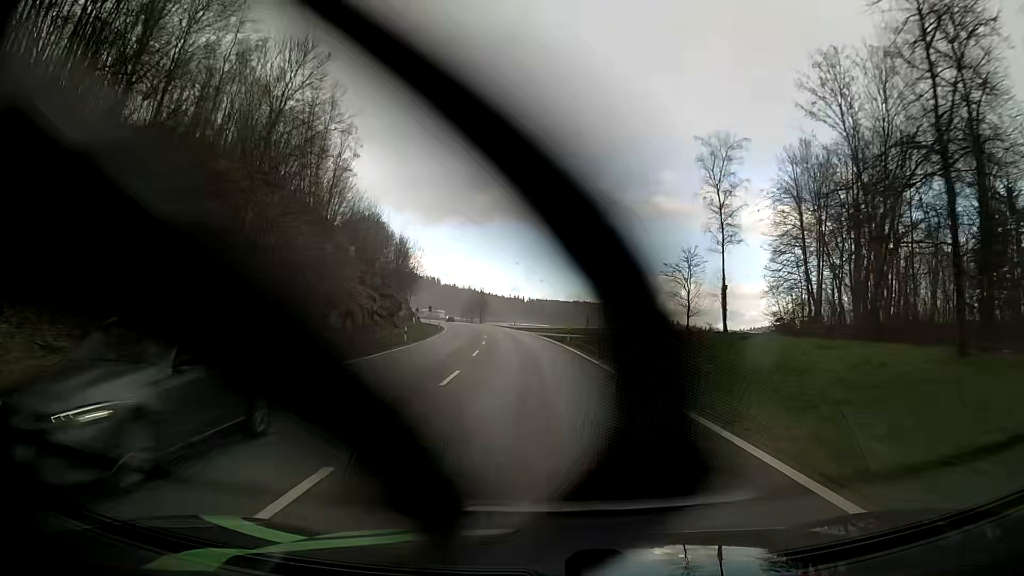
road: primary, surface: asphalt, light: Day
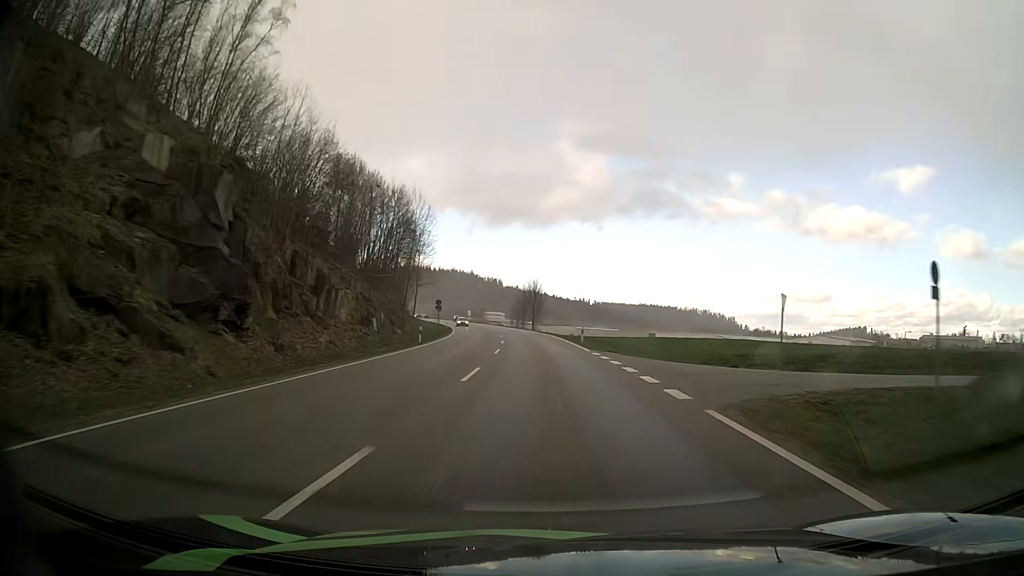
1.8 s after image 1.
(-2.4, +47.0) m; -6°
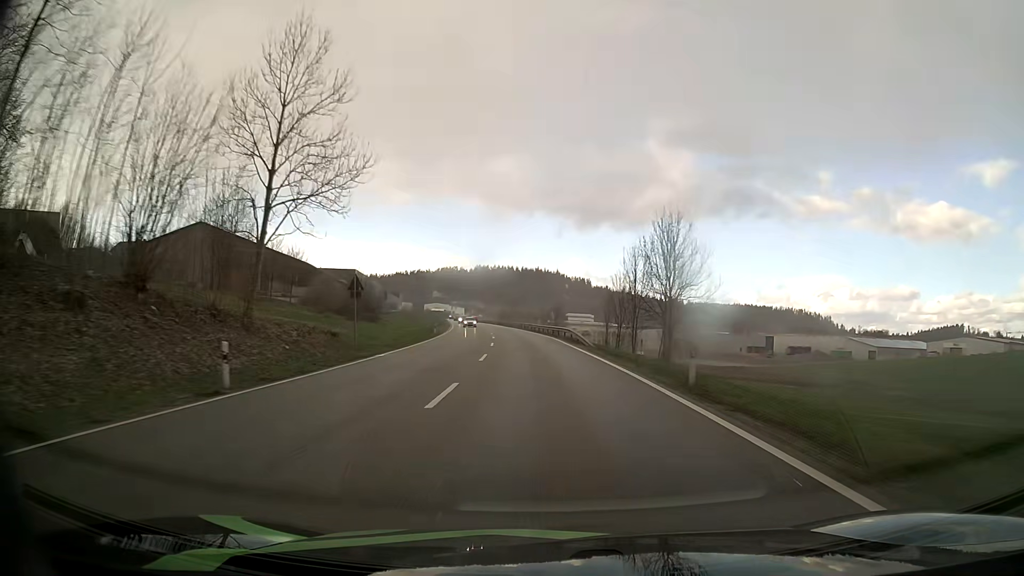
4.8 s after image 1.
(-4.6, +76.0) m; -7°
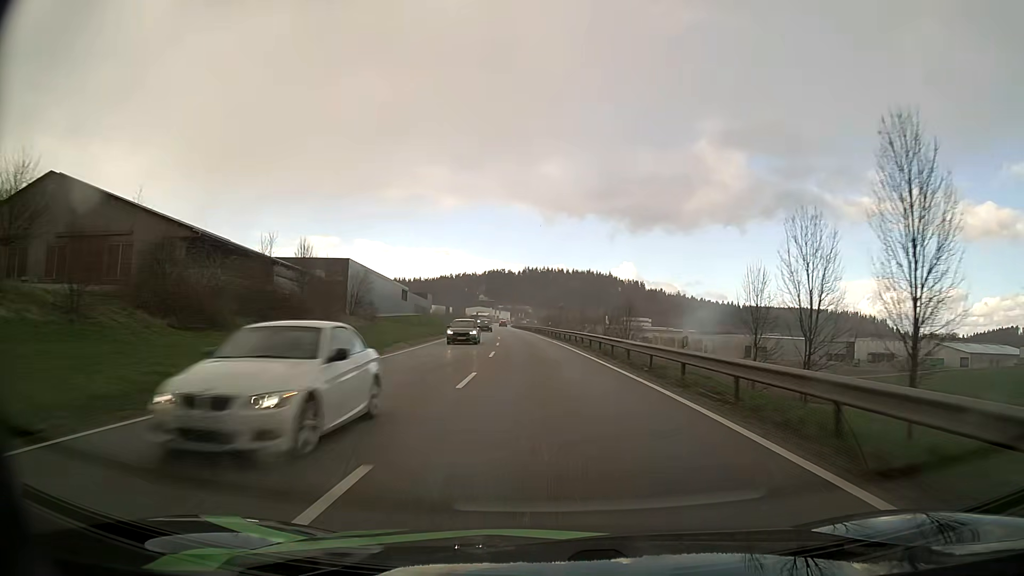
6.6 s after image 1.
(-1.9, +44.3) m; -4°
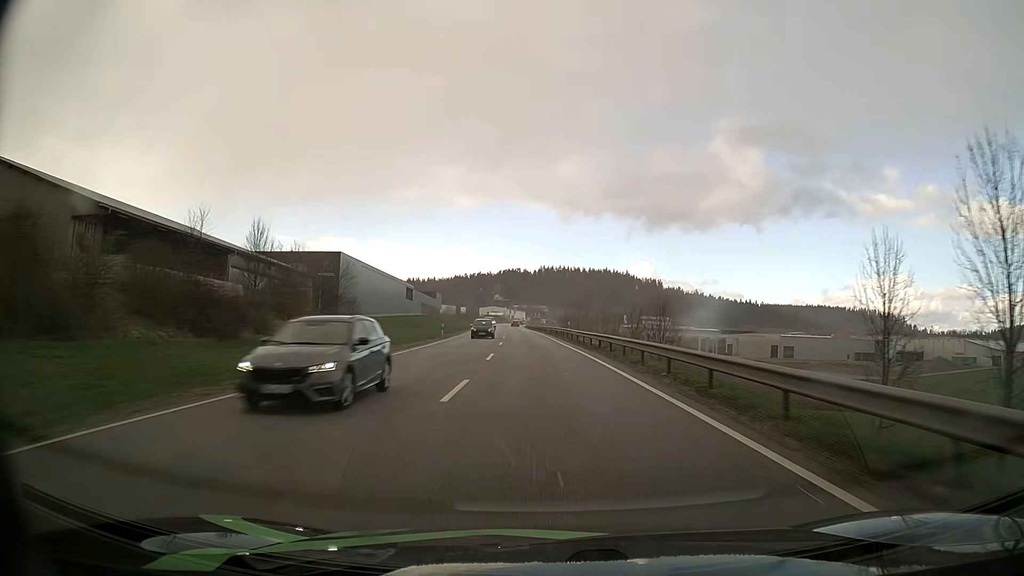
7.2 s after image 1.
(-0.2, +14.5) m; -1°
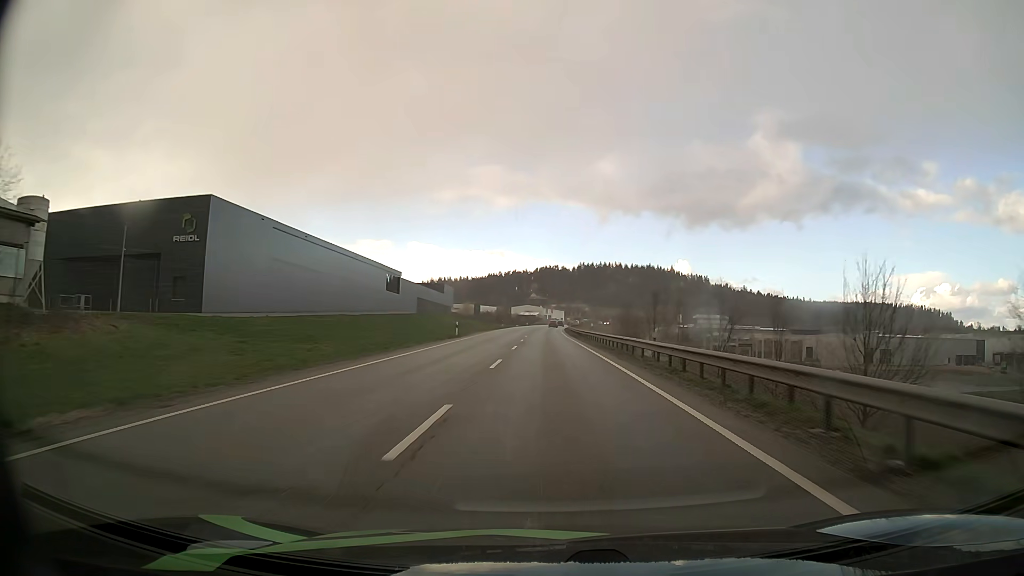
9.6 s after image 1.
(-2.1, +57.1) m; -3°
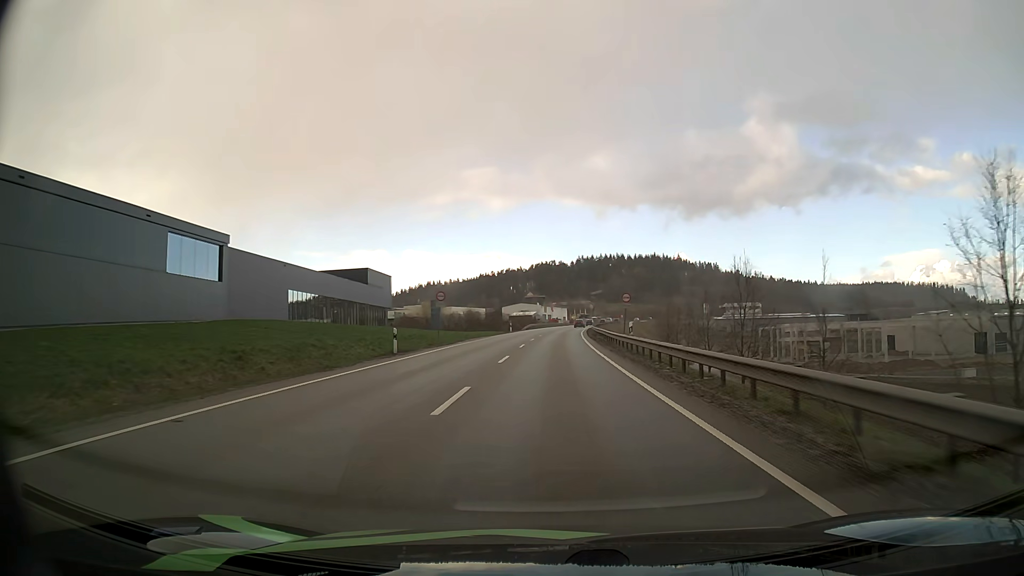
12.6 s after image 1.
(-0.3, +69.1) m; 0°
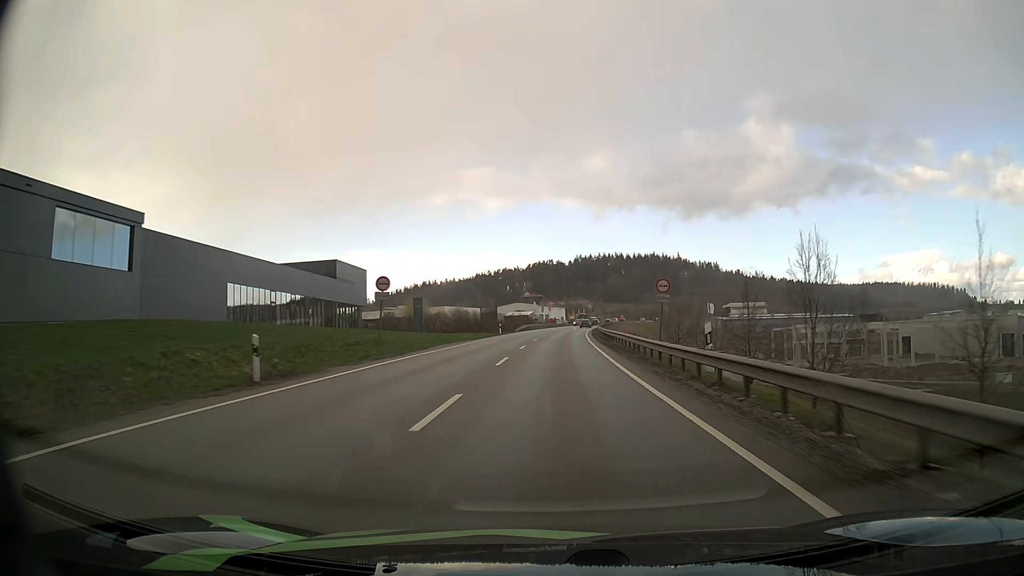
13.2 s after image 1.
(0.0, +13.6) m; 0°
(0, +10) (0, +20) (0, +30) (+1, +40) (+1, +50) (+1, +60) (+2, +70) (+3, +80) (+4, +90) (+4, +100) m
